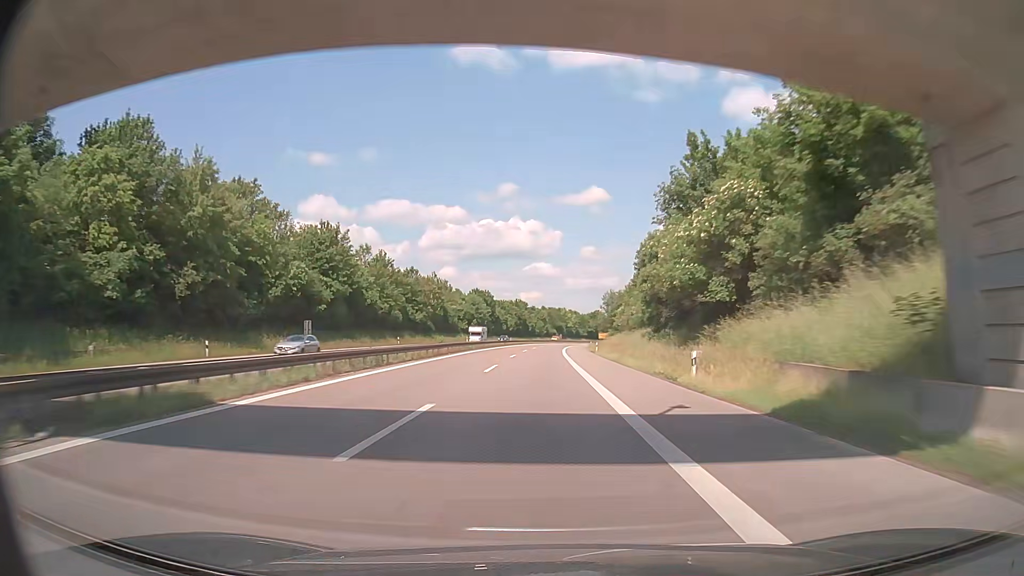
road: trunk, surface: asphalt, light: Day
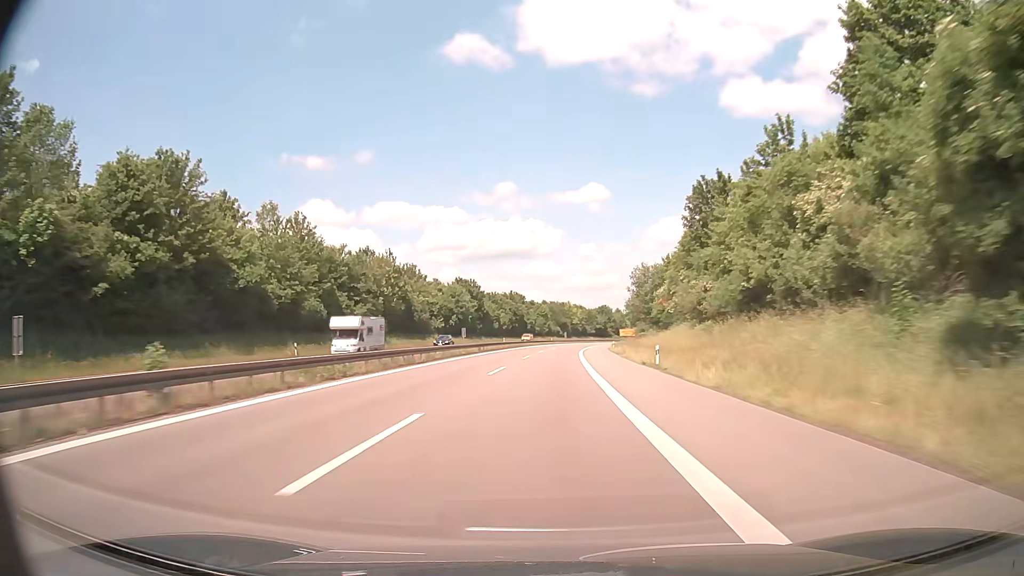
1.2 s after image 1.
(-0.3, +37.7) m; -1°
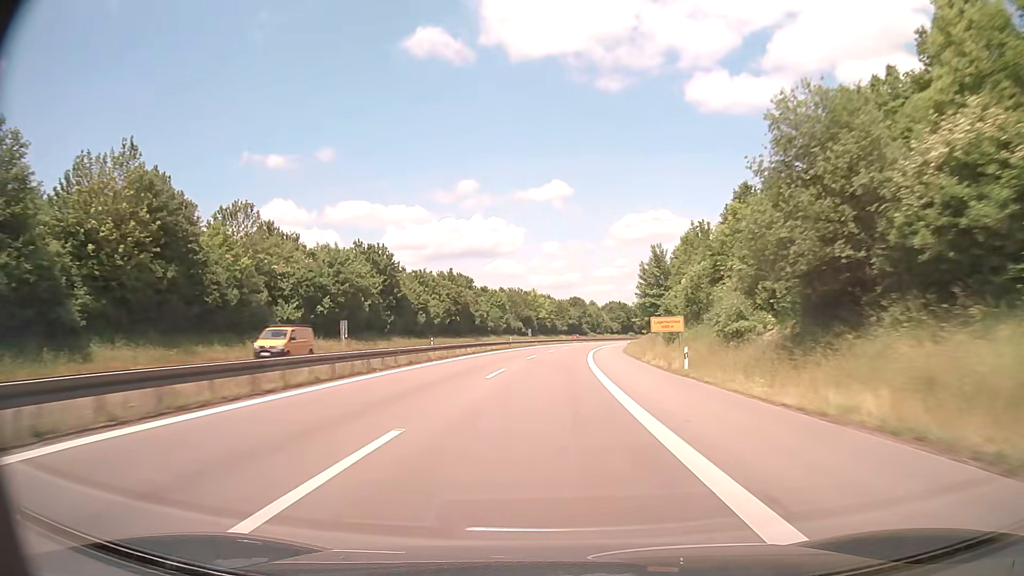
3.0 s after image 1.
(+1.3, +56.1) m; +3°
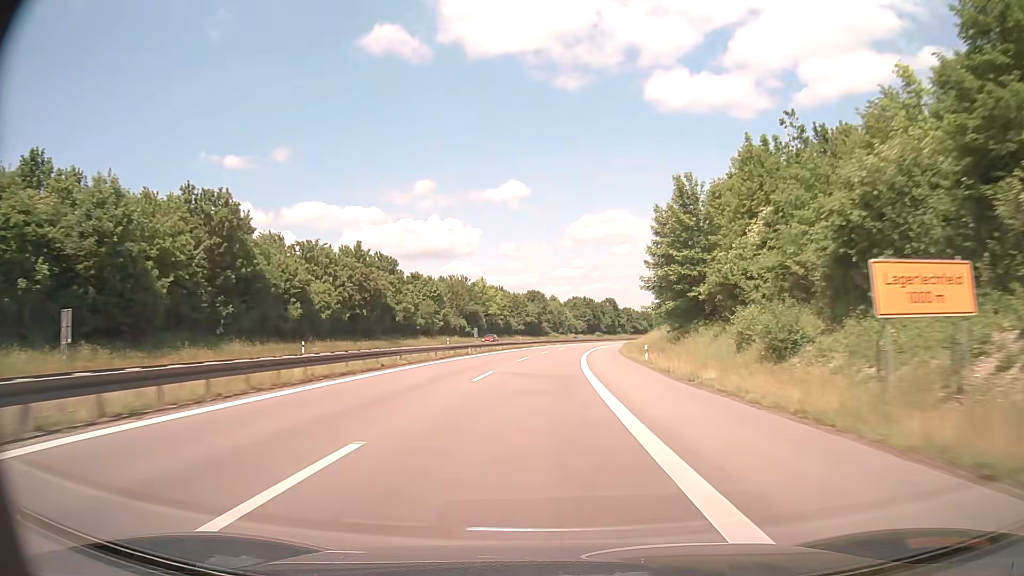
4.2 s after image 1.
(+1.1, +37.2) m; +4°
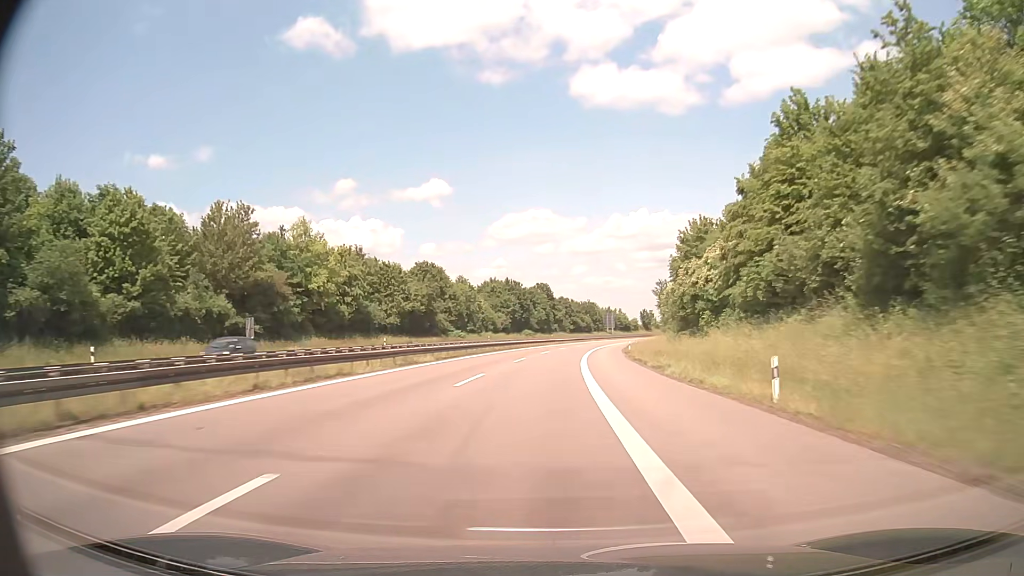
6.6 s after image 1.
(+4.0, +74.1) m; +6°
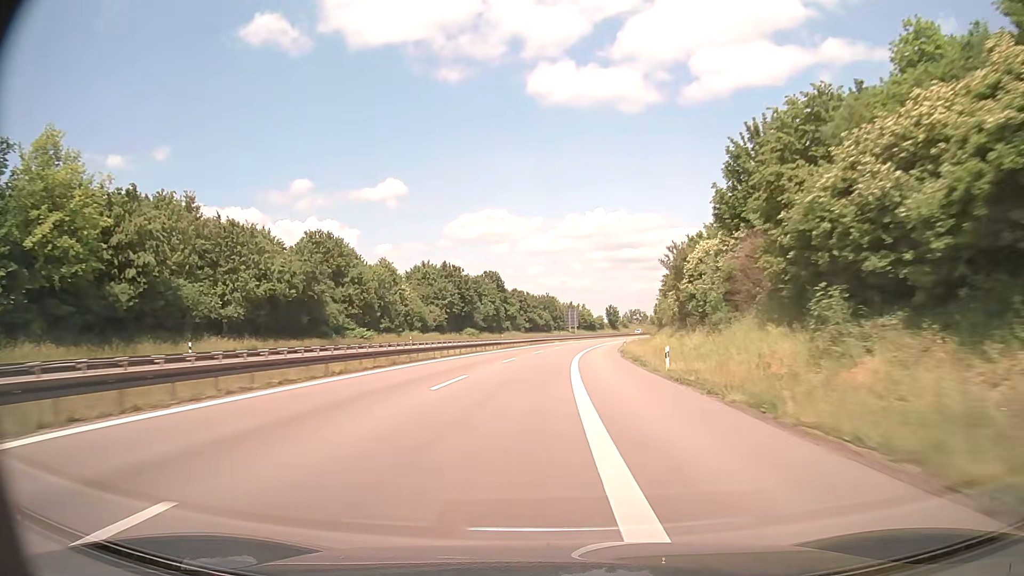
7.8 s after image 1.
(+1.5, +37.2) m; +4°
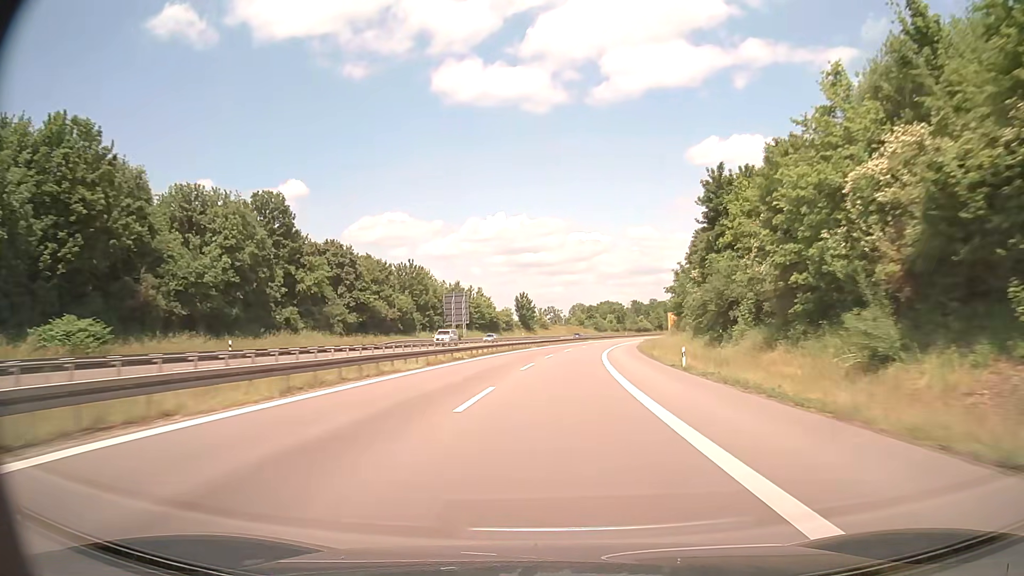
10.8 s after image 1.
(+5.6, +93.7) m; +8°
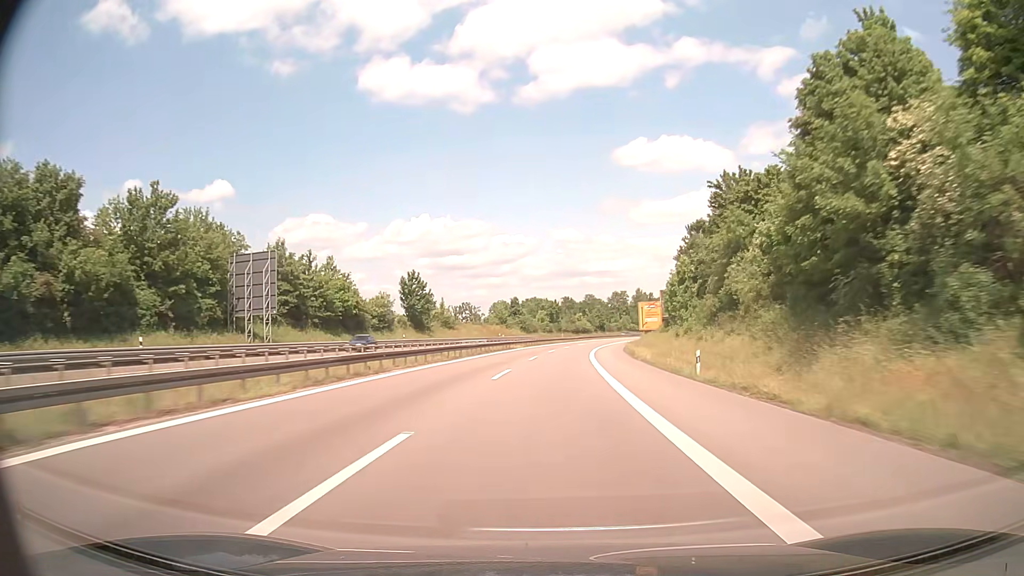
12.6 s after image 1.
(+3.2, +57.0) m; +6°
(0, +10) (0, +20) (+1, +30) (+1, +40) (+2, +50) (+3, +60) (+4, +70) (+5, +80) (+7, +90) (+8, +100) m
